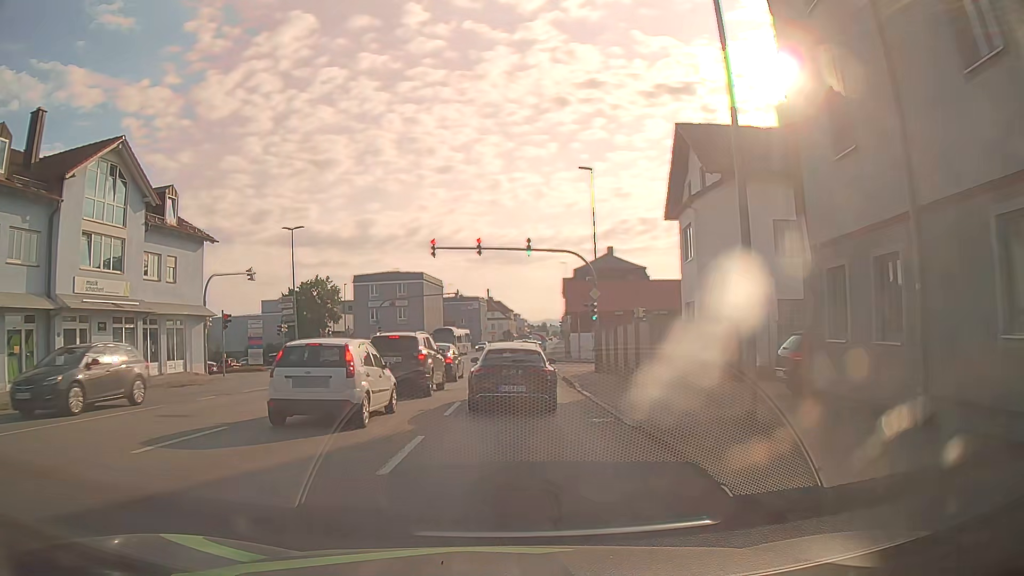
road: tertiary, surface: asphalt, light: Day
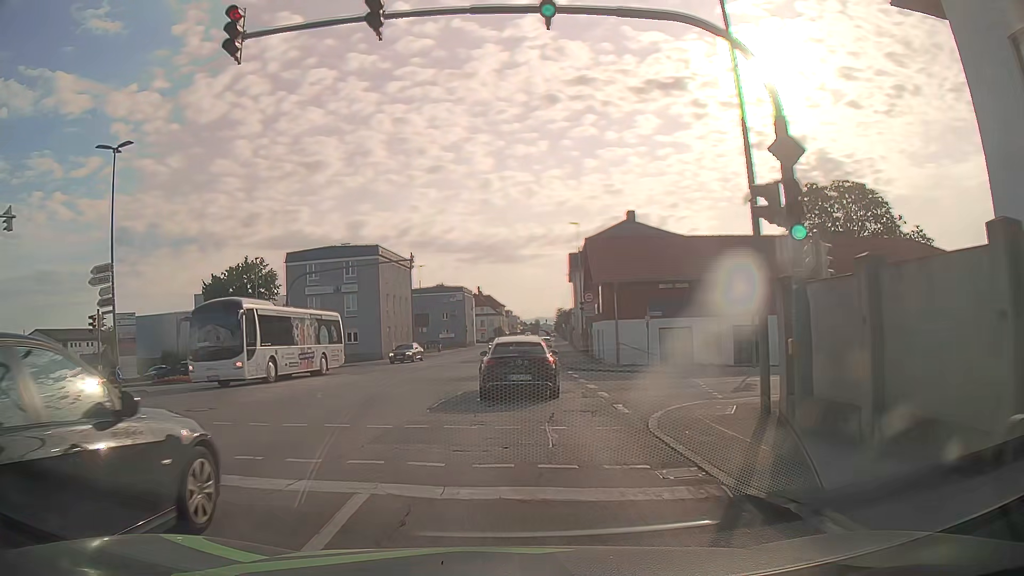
(+0.4, +23.8) m; 0°
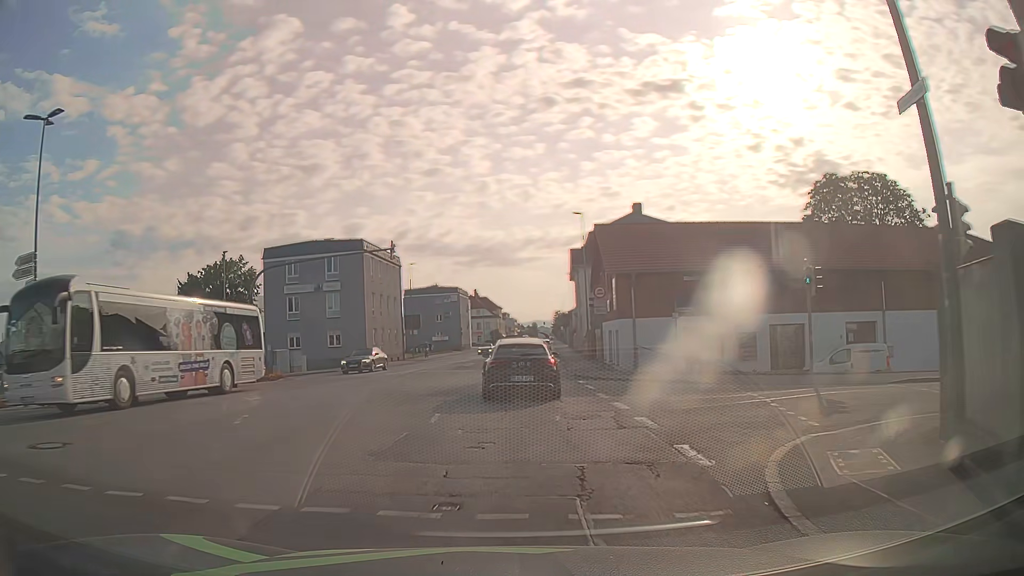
(0.0, +5.4) m; 0°
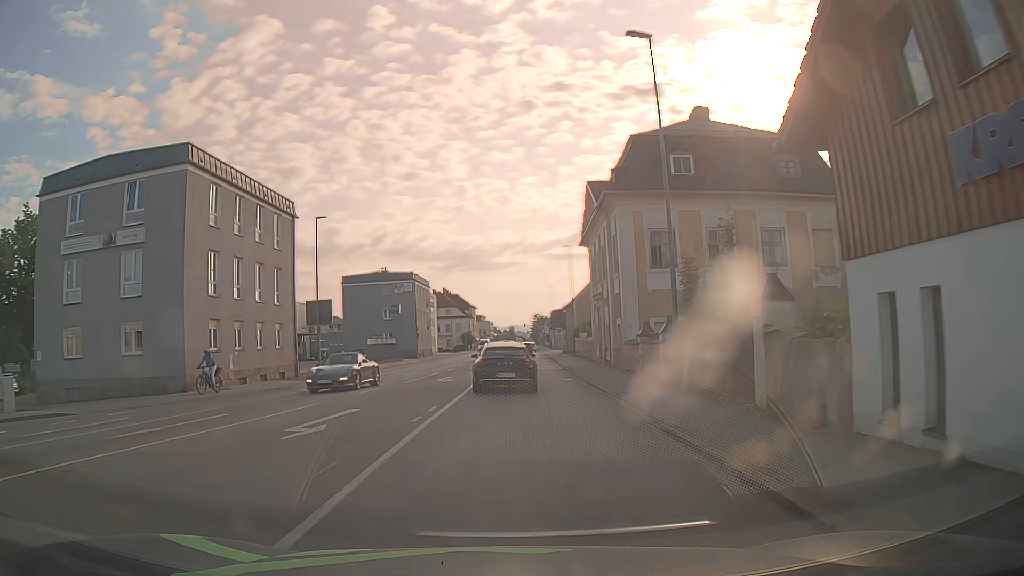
(+0.4, +29.4) m; +1°
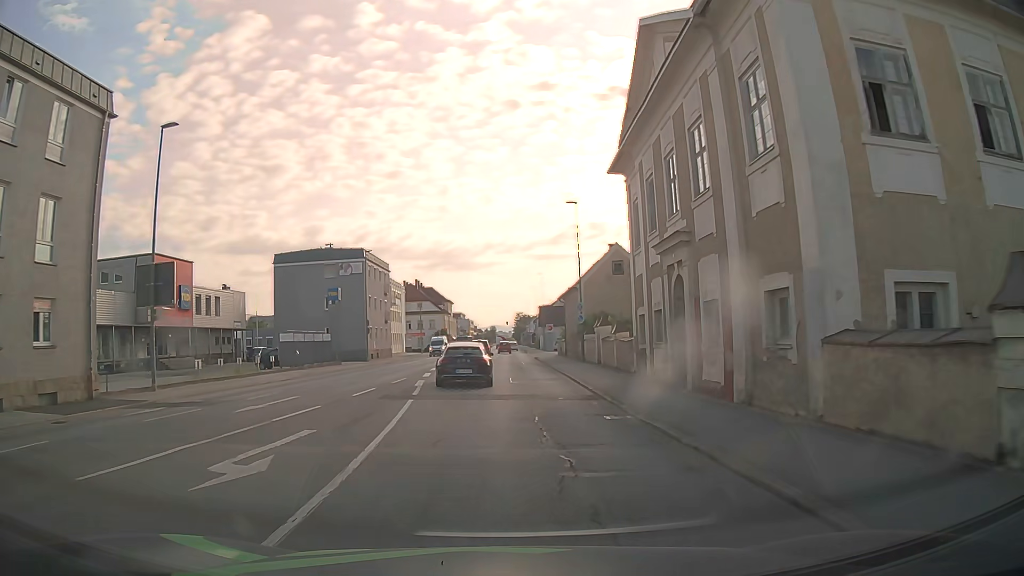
(+0.7, +19.9) m; +3°
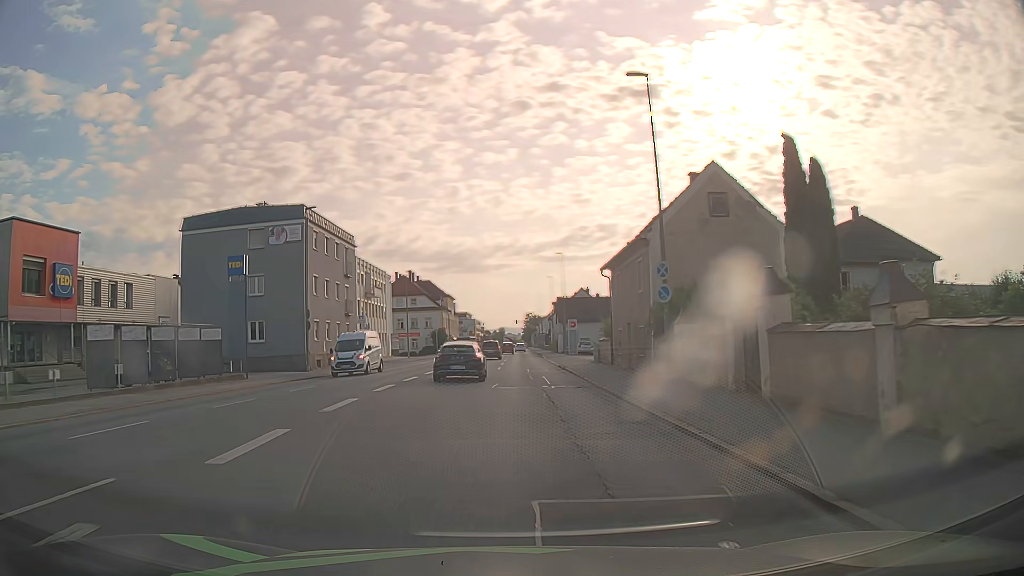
(+0.1, +21.5) m; +1°
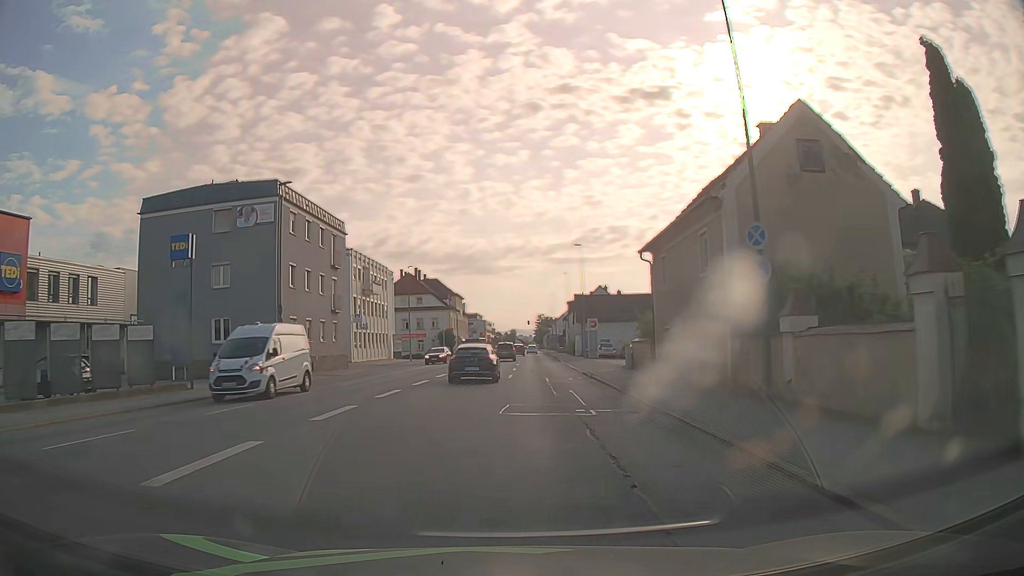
(-0.2, +7.4) m; -2°
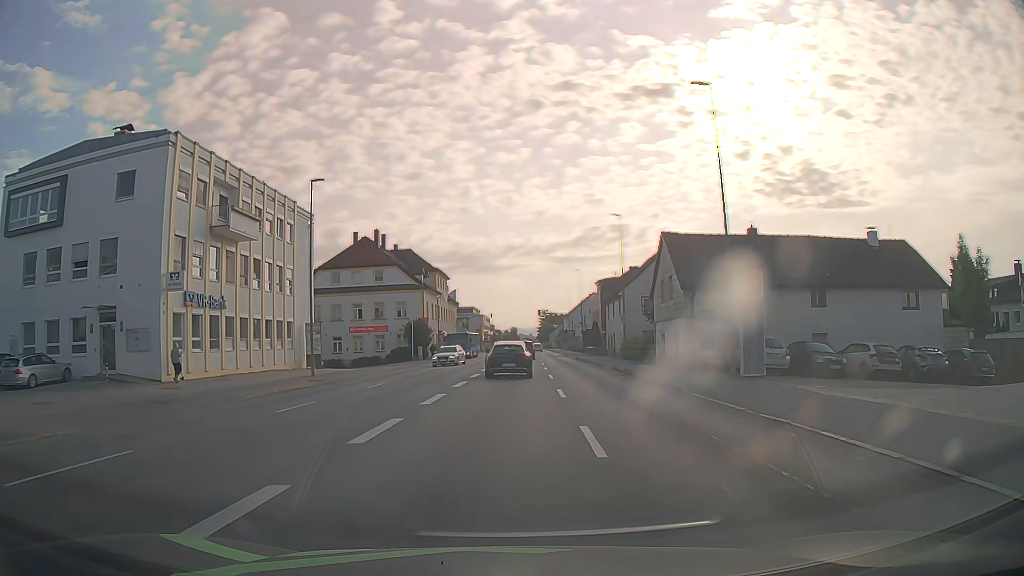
(-0.7, +39.0) m; -1°
(0, +10) (0, +20) (+1, +30) (+1, +40) (+1, +50) (+2, +60) (+2, +70) (+2, +80) (+3, +90) (+3, +100) m
